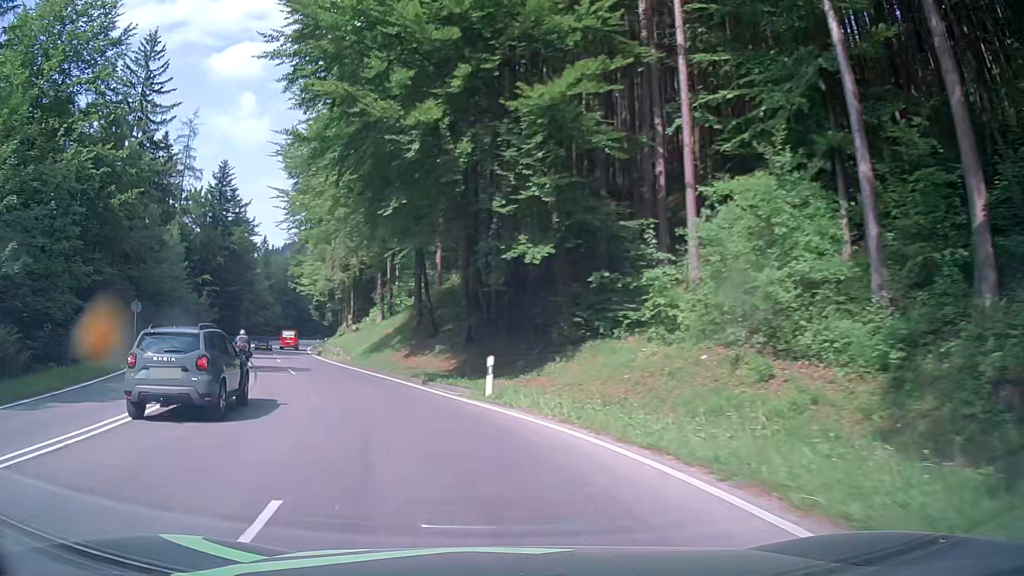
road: primary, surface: asphalt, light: Day
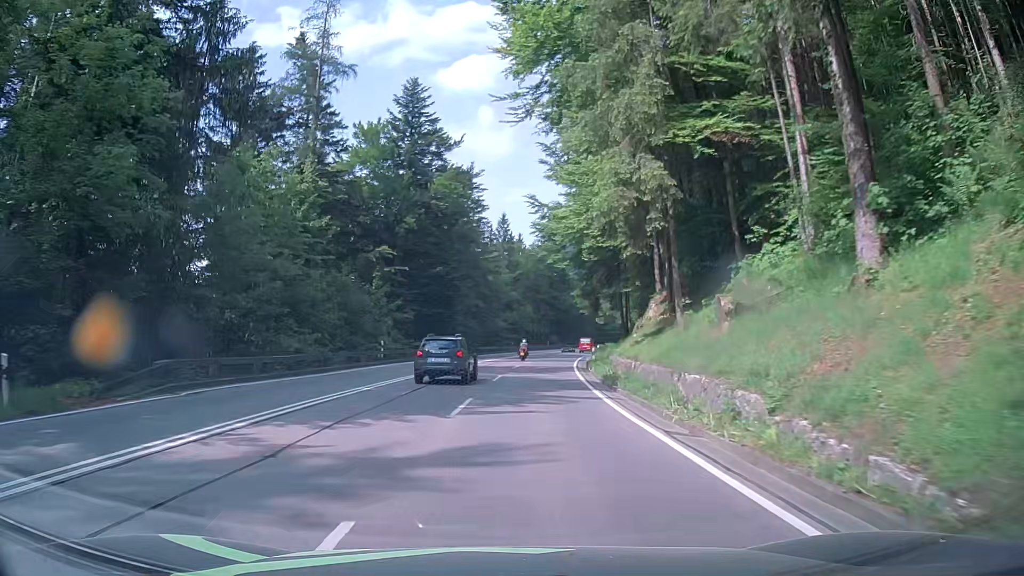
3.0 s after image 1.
(-10.6, +36.1) m; -22°
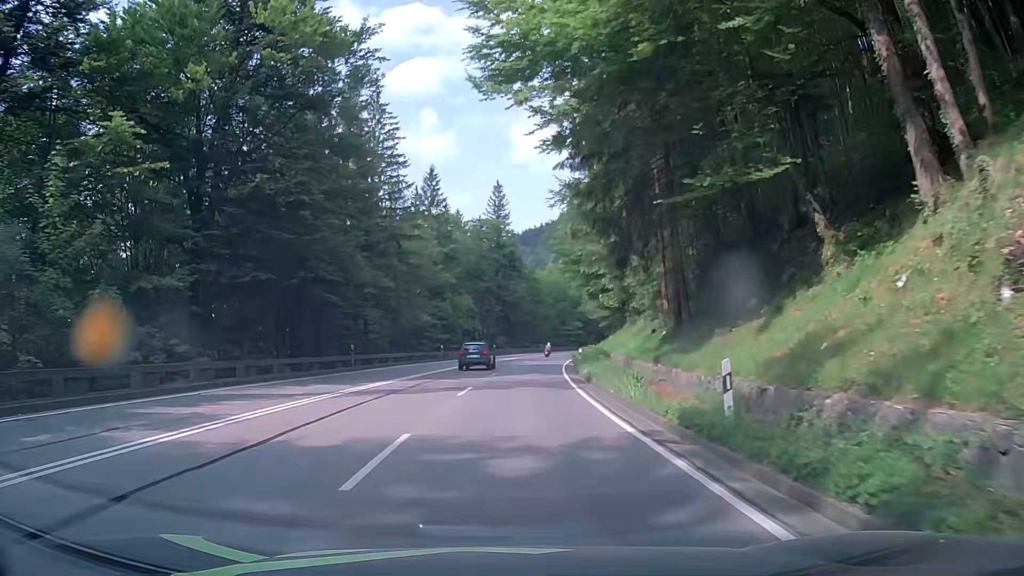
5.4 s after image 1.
(+0.7, +31.1) m; +5°
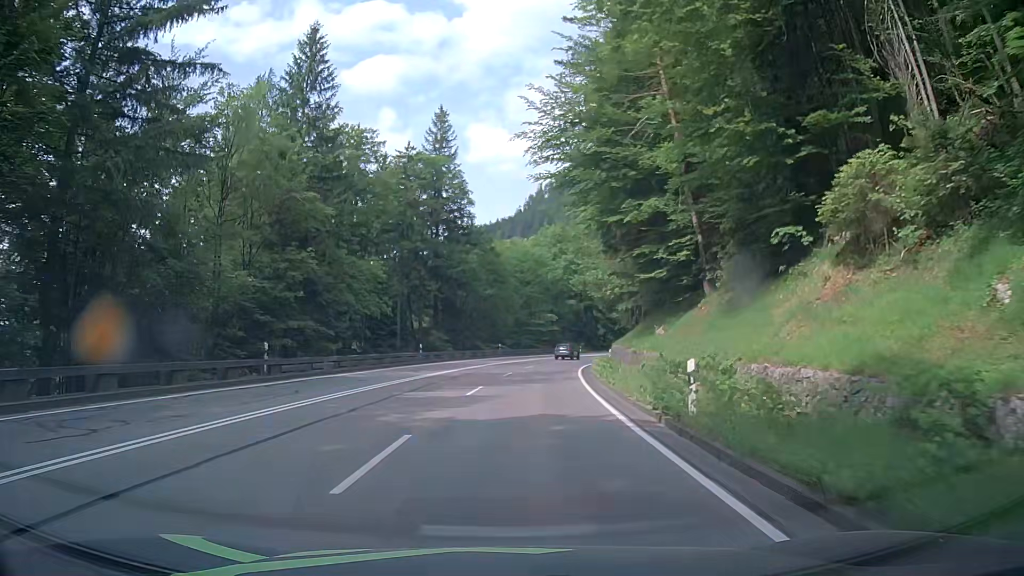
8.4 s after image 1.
(+1.2, +36.9) m; +4°
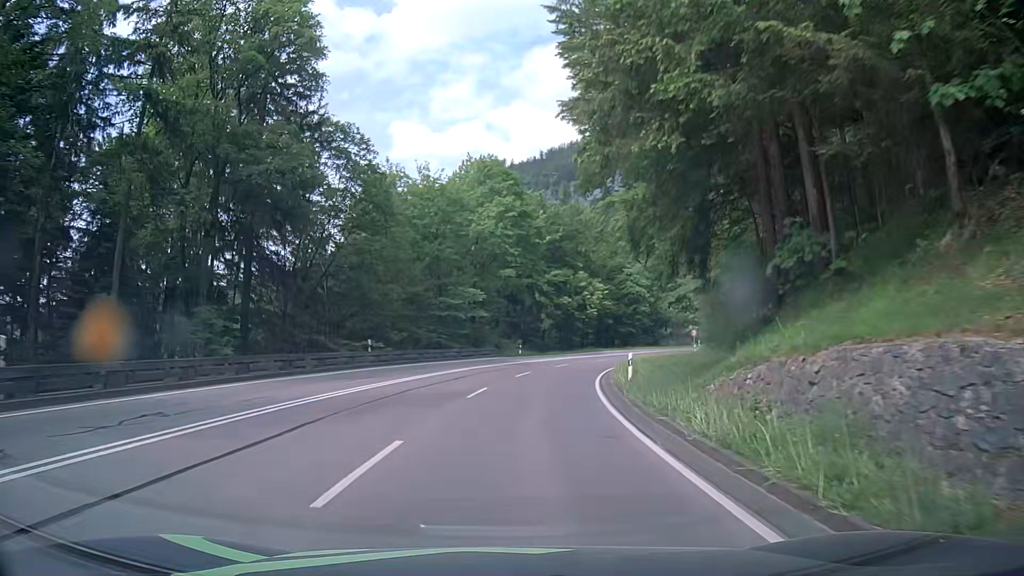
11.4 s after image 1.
(+2.0, +37.2) m; +7°
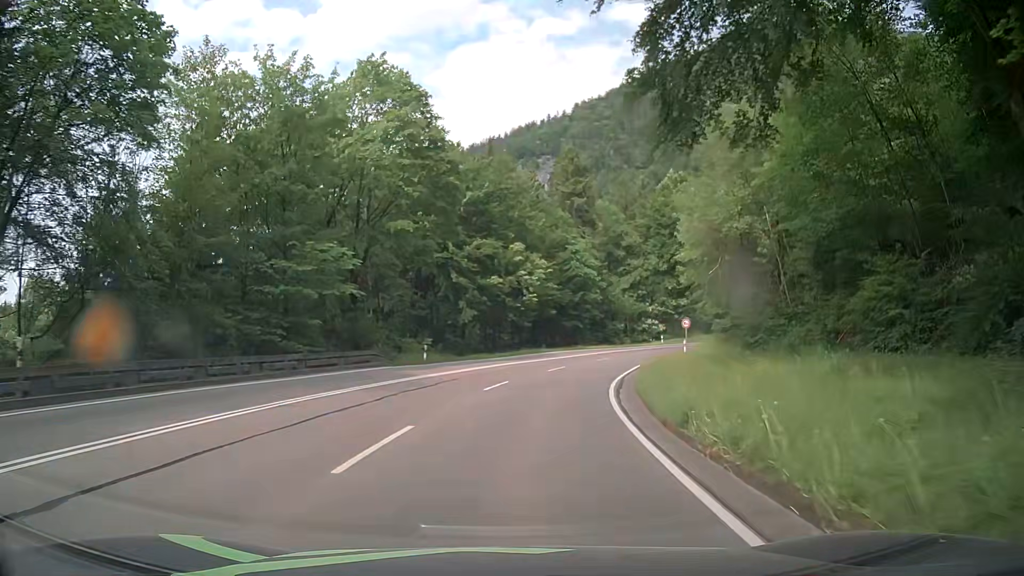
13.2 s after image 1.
(+1.1, +22.7) m; +6°
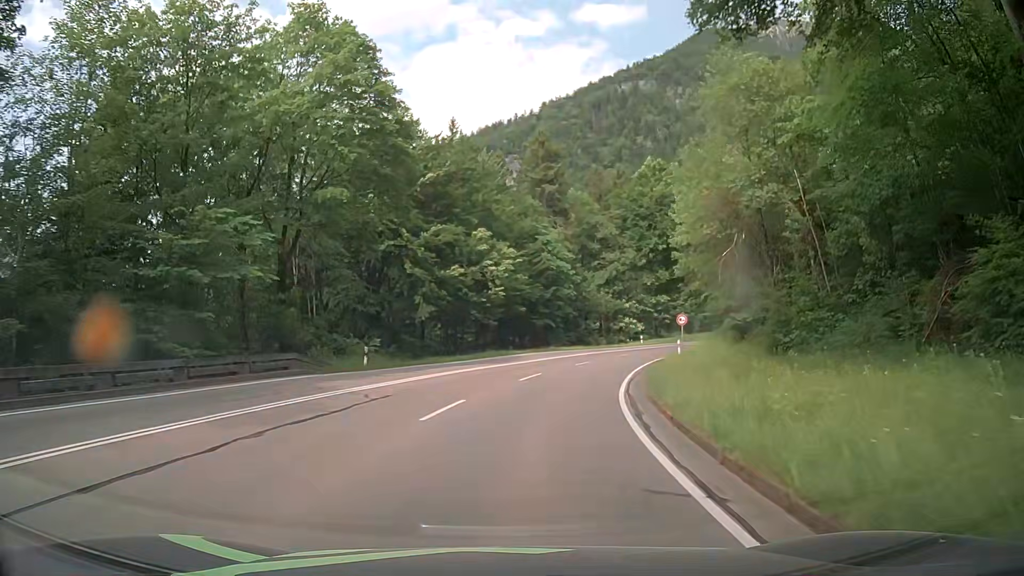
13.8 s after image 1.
(+0.2, +7.6) m; +3°
